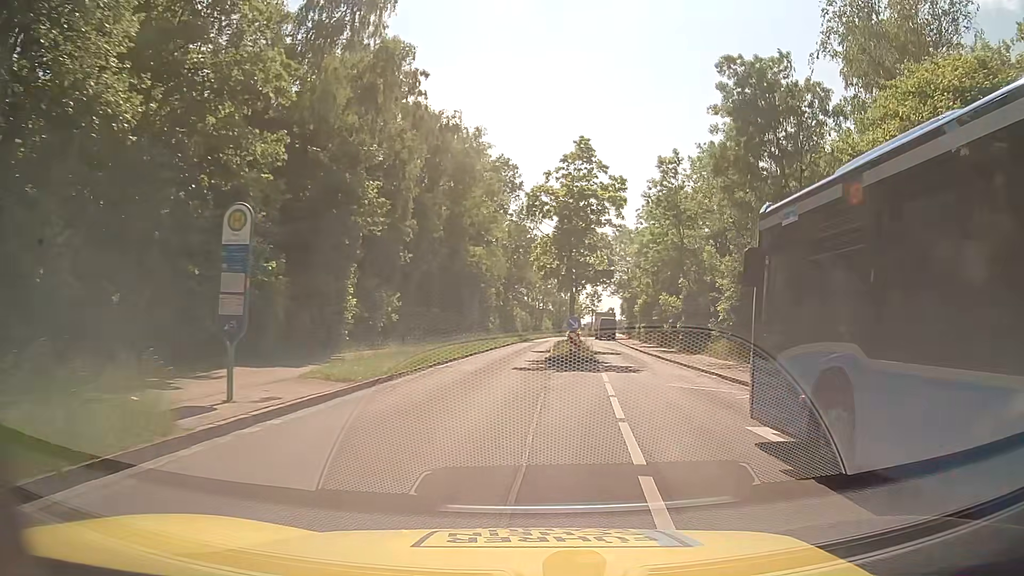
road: tertiary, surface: asphalt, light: Day
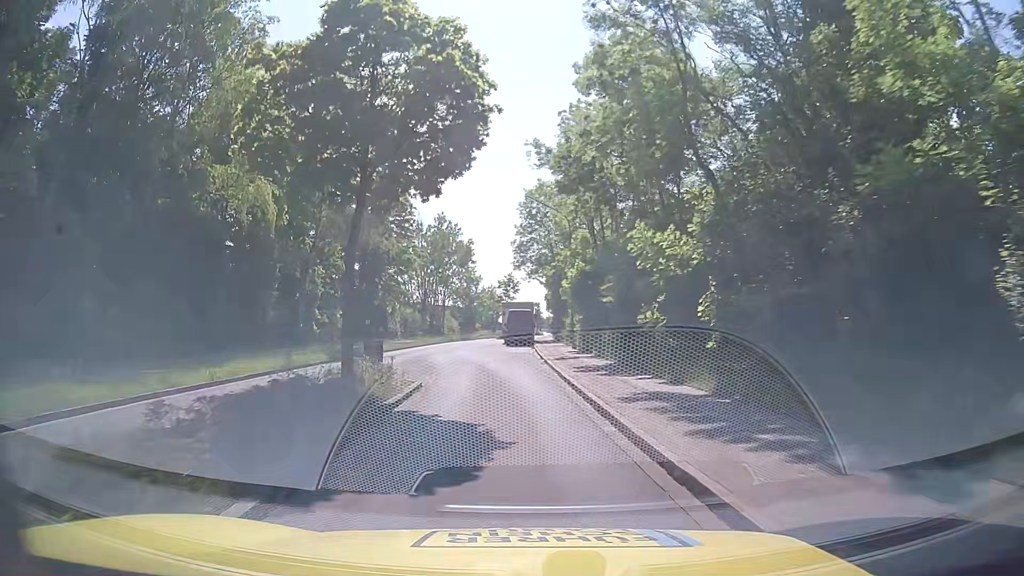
(+4.6, +28.8) m; +7°
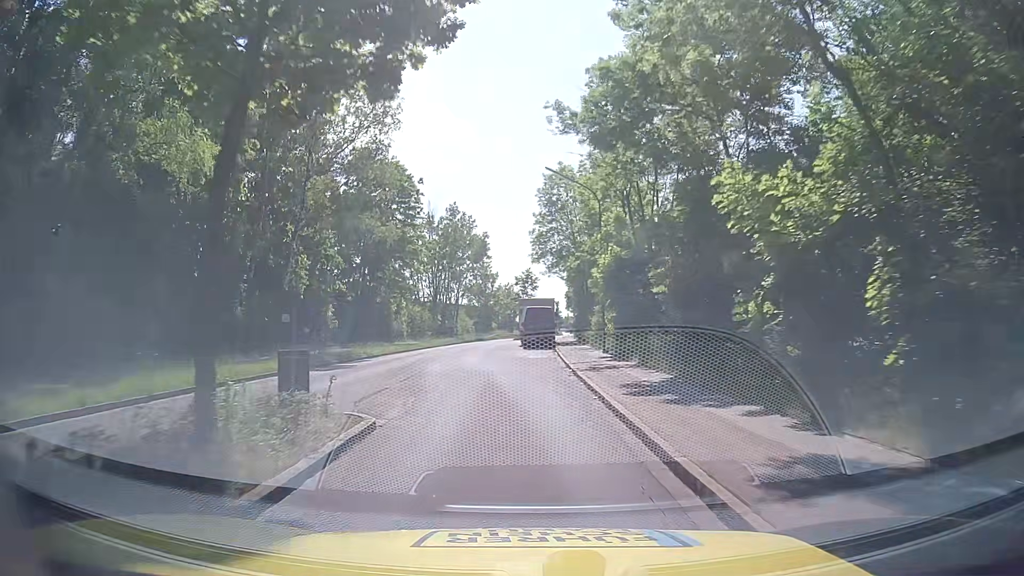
(-0.1, +6.3) m; -2°
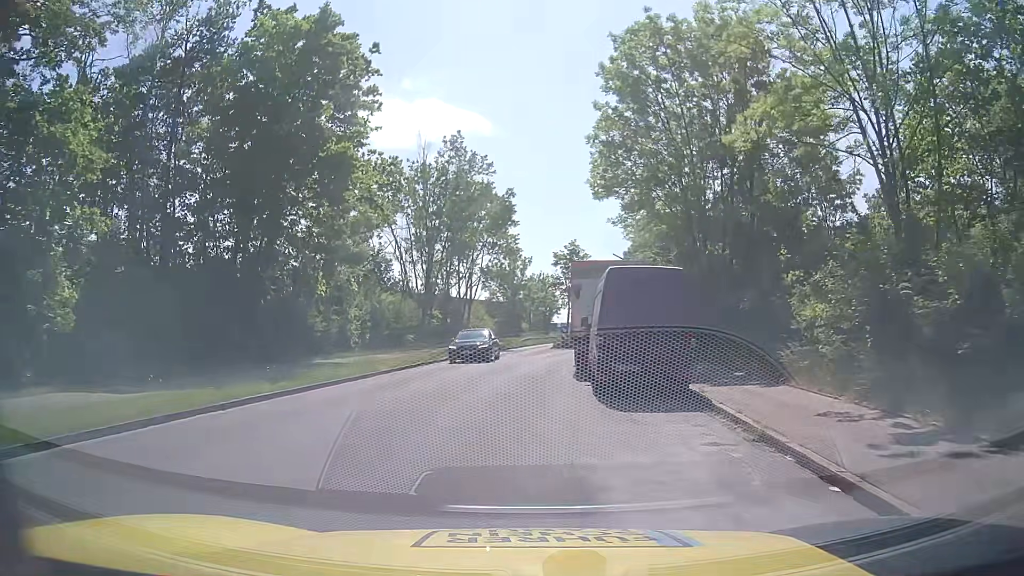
(-0.9, +27.9) m; -2°
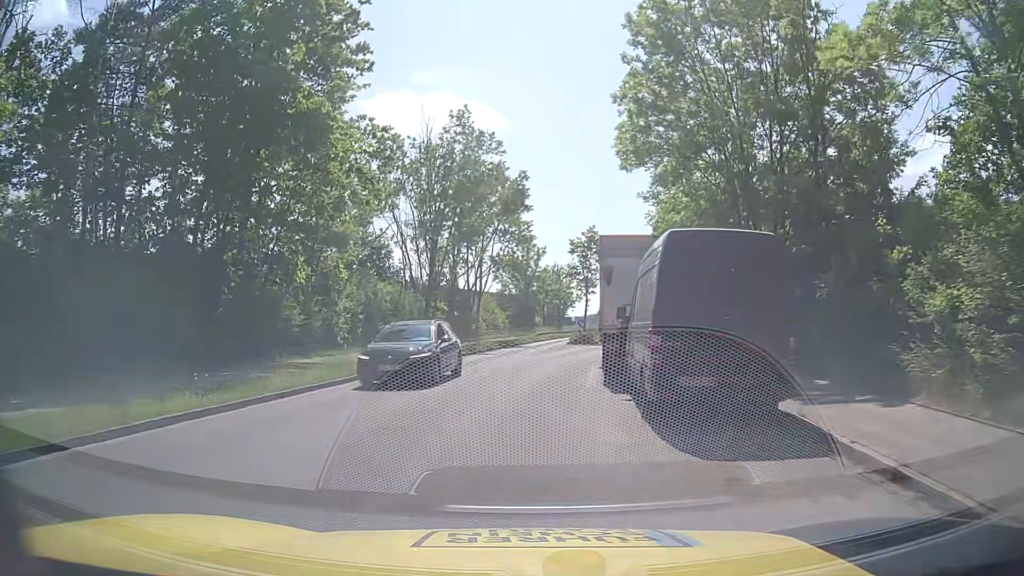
(-0.1, +4.4) m; -1°
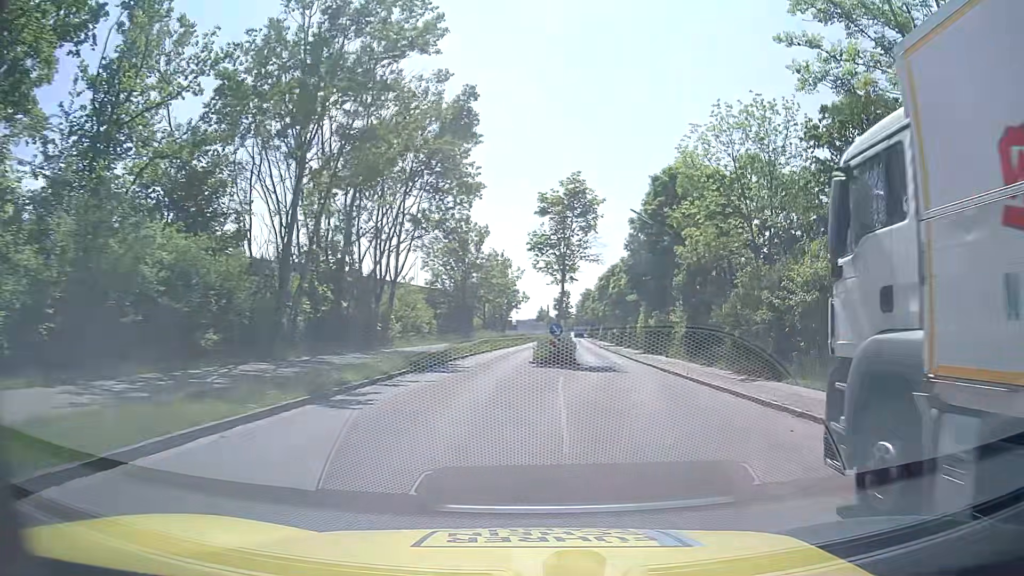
(-0.3, +20.3) m; +5°
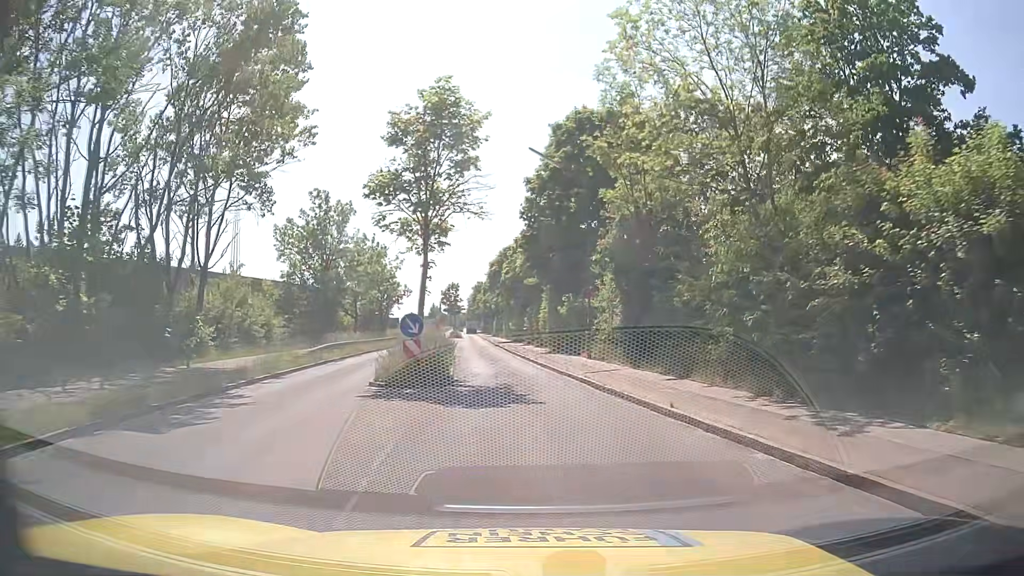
(+1.1, +12.0) m; +9°
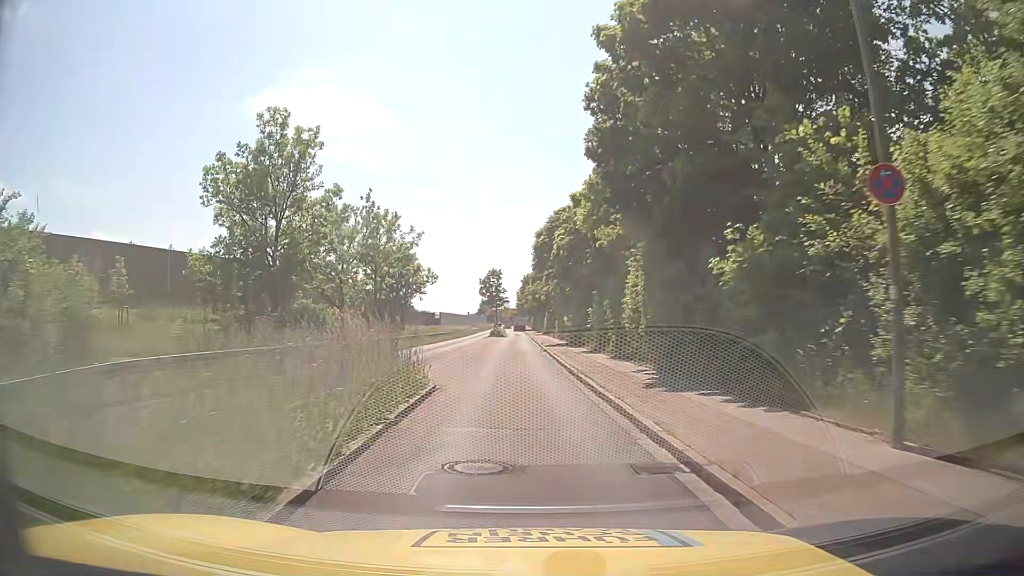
(-0.5, +20.4) m; -4°
(0, +10) (-1, +20) (-1, +30) (-1, +40) (-2, +50) (-2, +60) (-2, +70) (-2, +80) (-3, +90) (-3, +100) m
